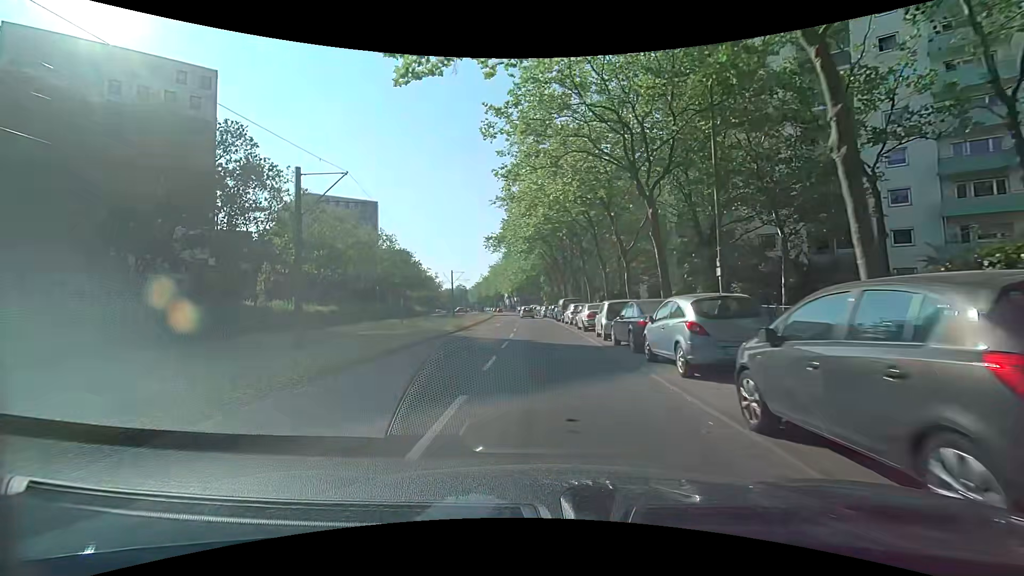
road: tertiary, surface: asphalt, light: Day
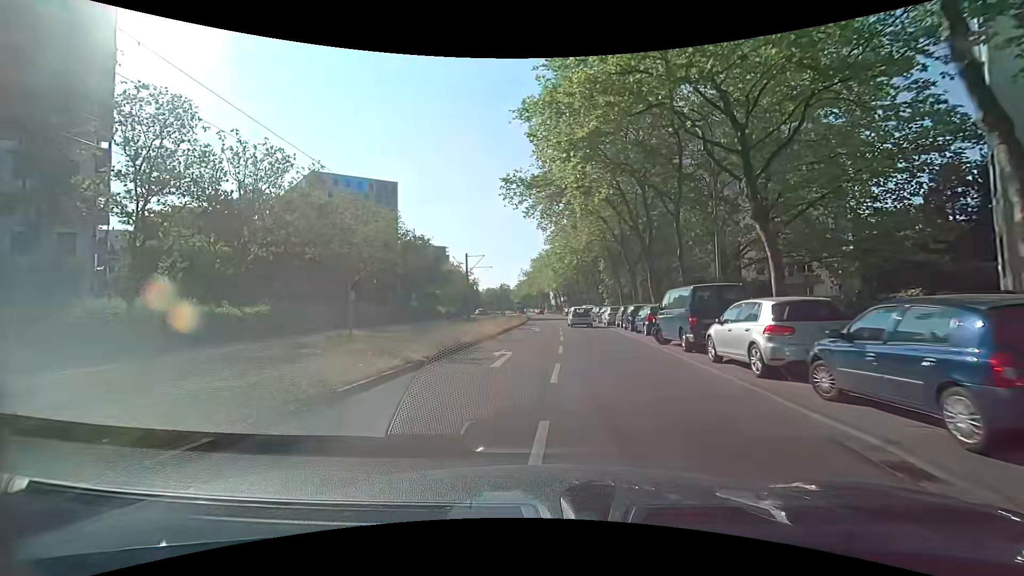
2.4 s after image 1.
(-1.1, +25.4) m; -5°
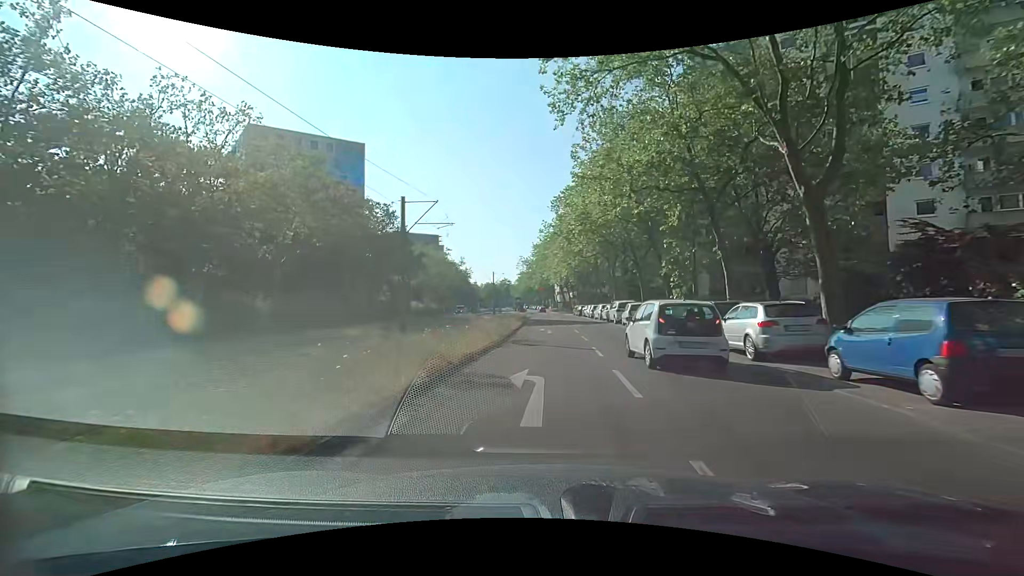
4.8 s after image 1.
(-0.4, +25.4) m; 0°
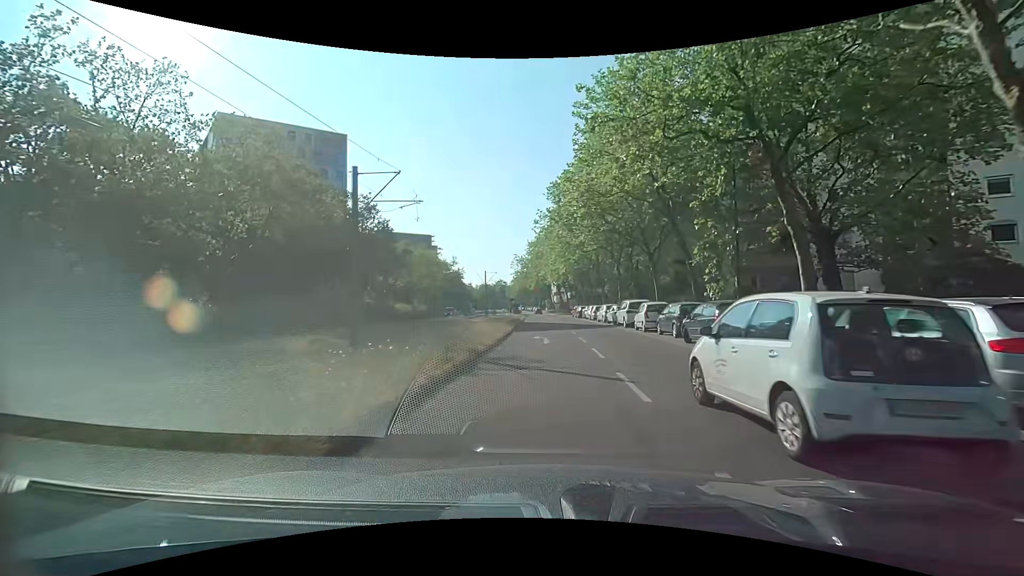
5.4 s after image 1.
(0.0, +6.3) m; 0°
